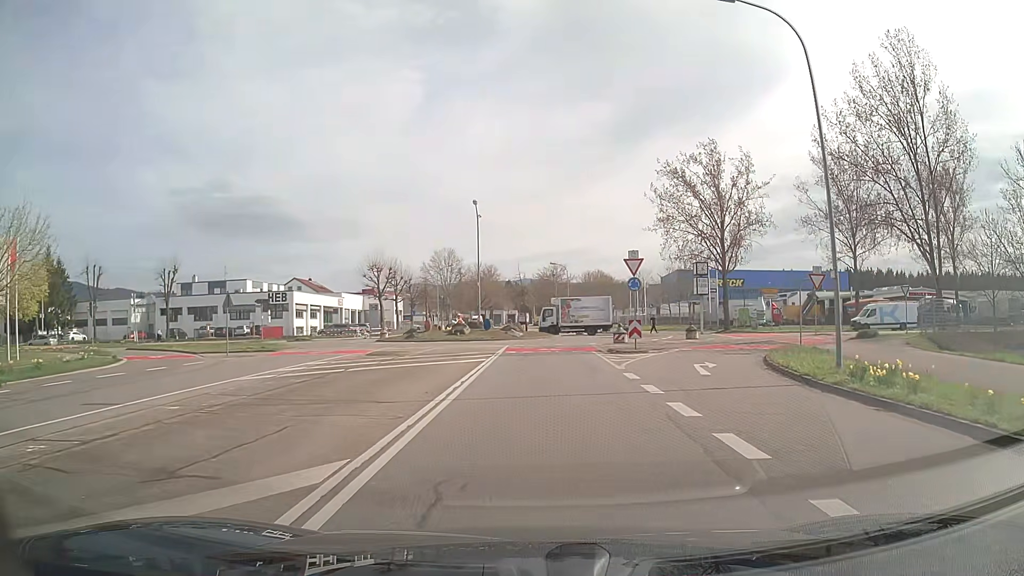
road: tertiary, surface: asphalt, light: Day
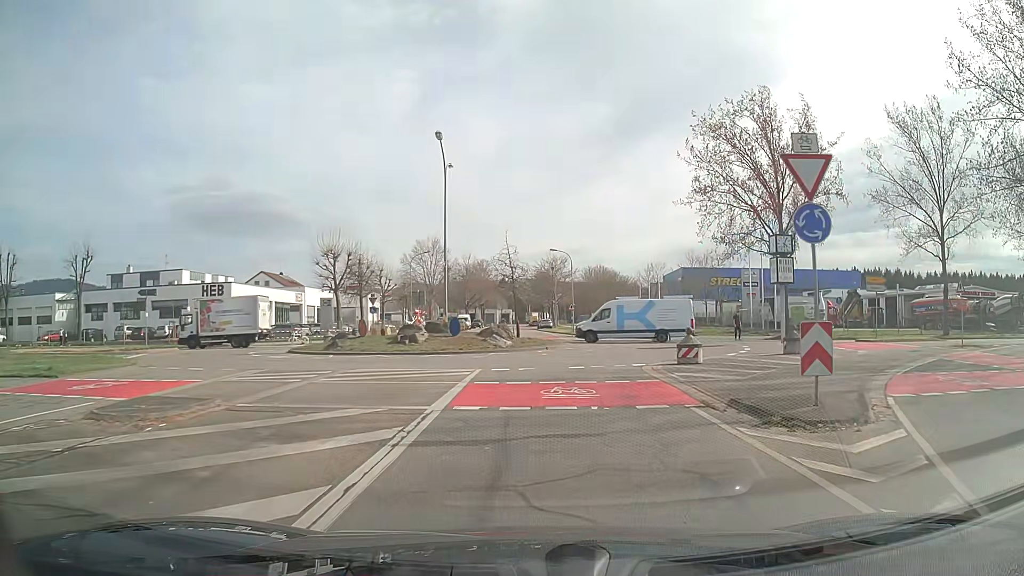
(+0.1, +17.9) m; +1°
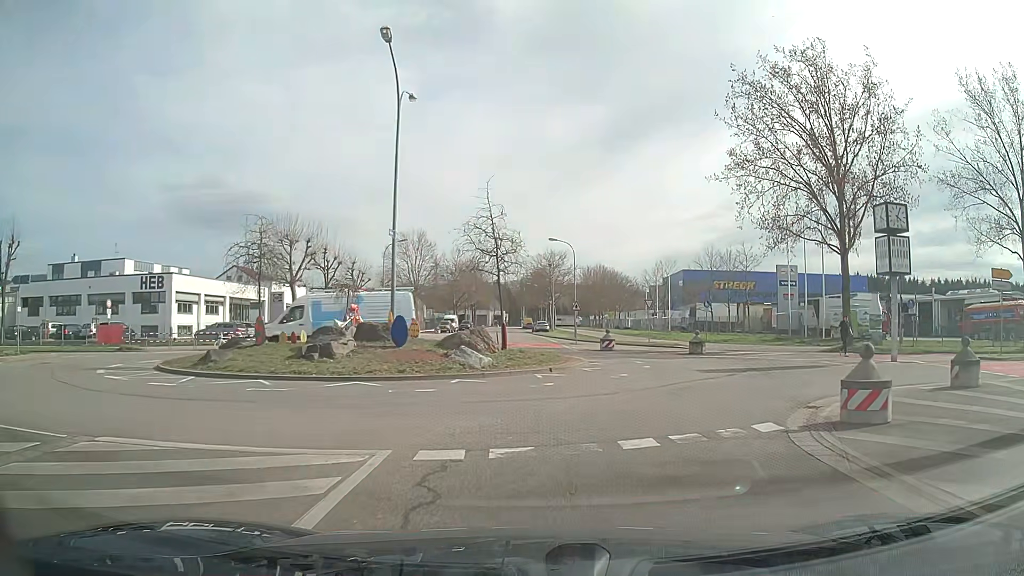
(0.0, +11.8) m; 0°
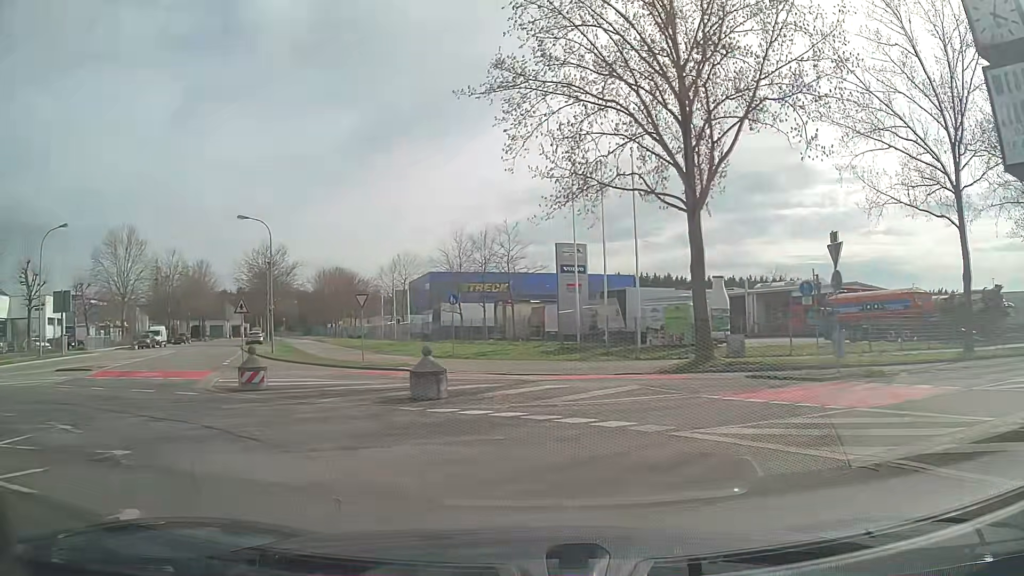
(+4.4, +17.6) m; +22°
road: secondary
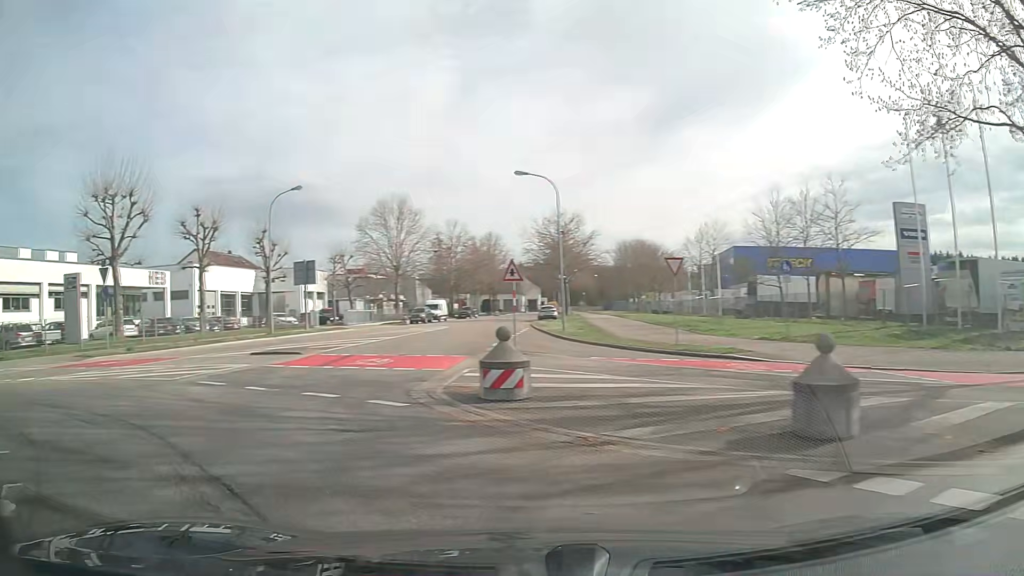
(-1.5, +6.9) m; -27°
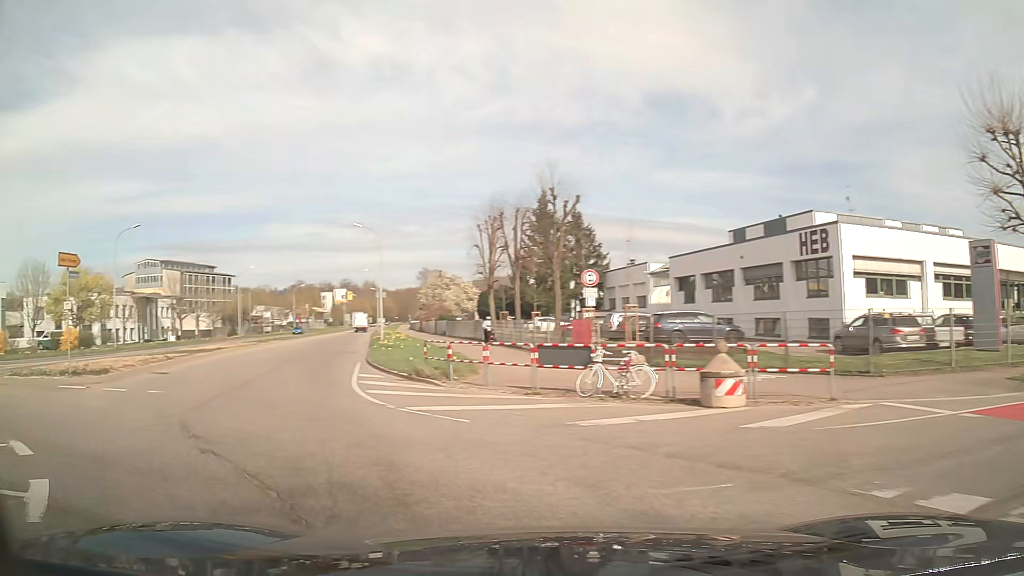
(-8.0, +10.3) m; -74°
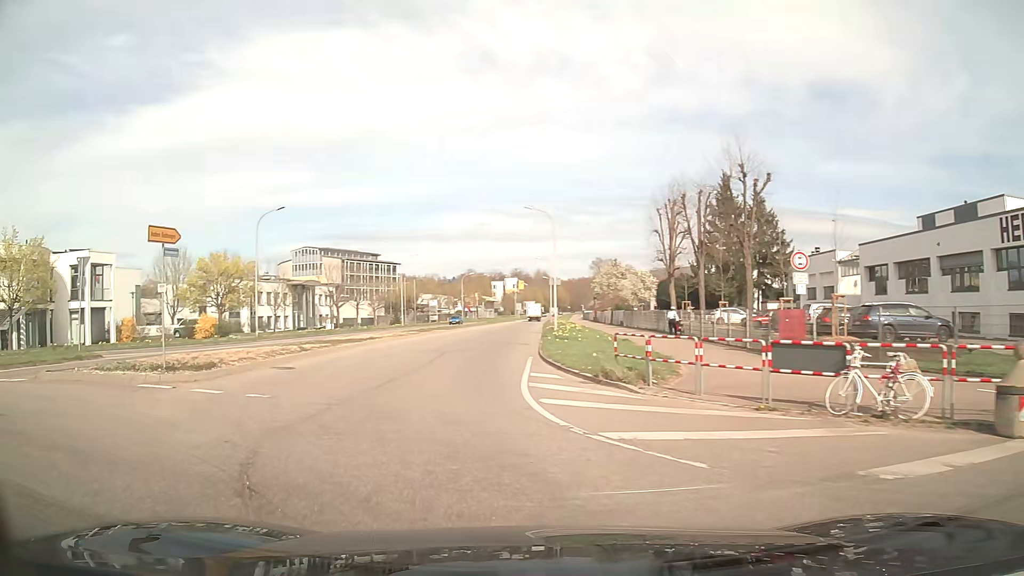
(-0.6, +3.8) m; -16°
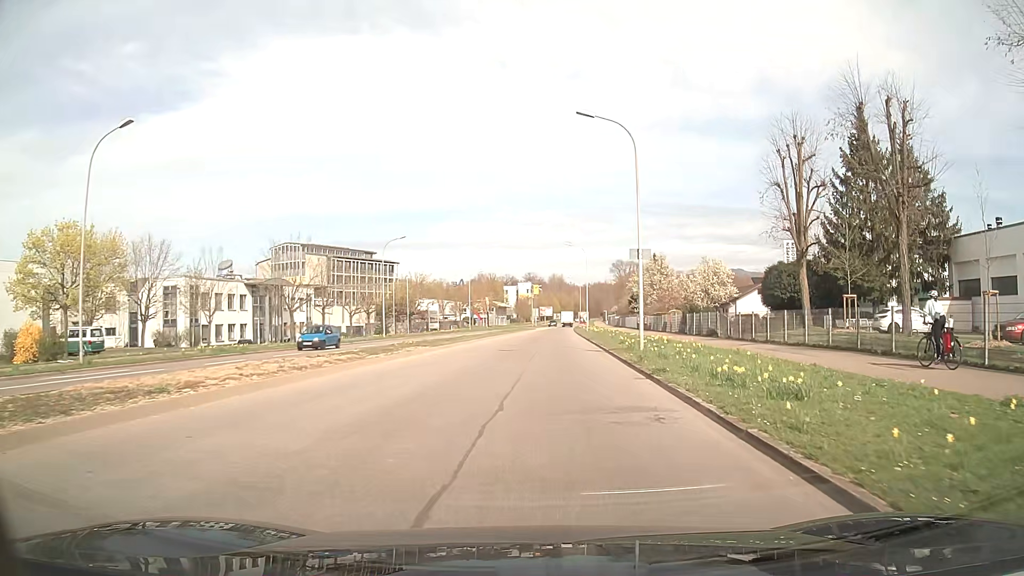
(-1.5, +24.5) m; 0°
(0, +10) (0, +20) (+1, +30) (+1, +40) (+1, +50) (+1, +60) (+2, +70) (+2, +80) (+2, +90) (+3, +100) m
